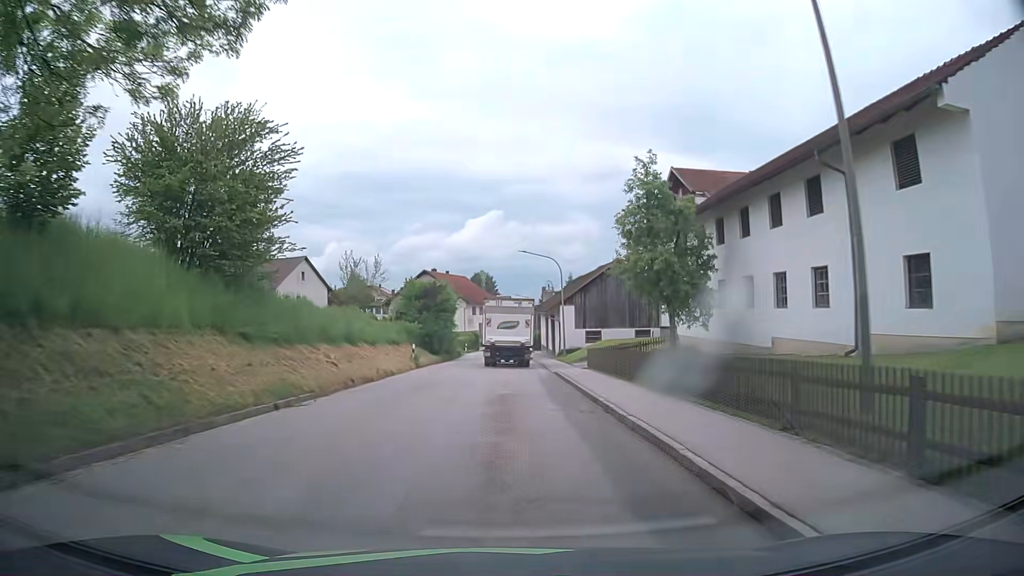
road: tertiary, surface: asphalt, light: Day
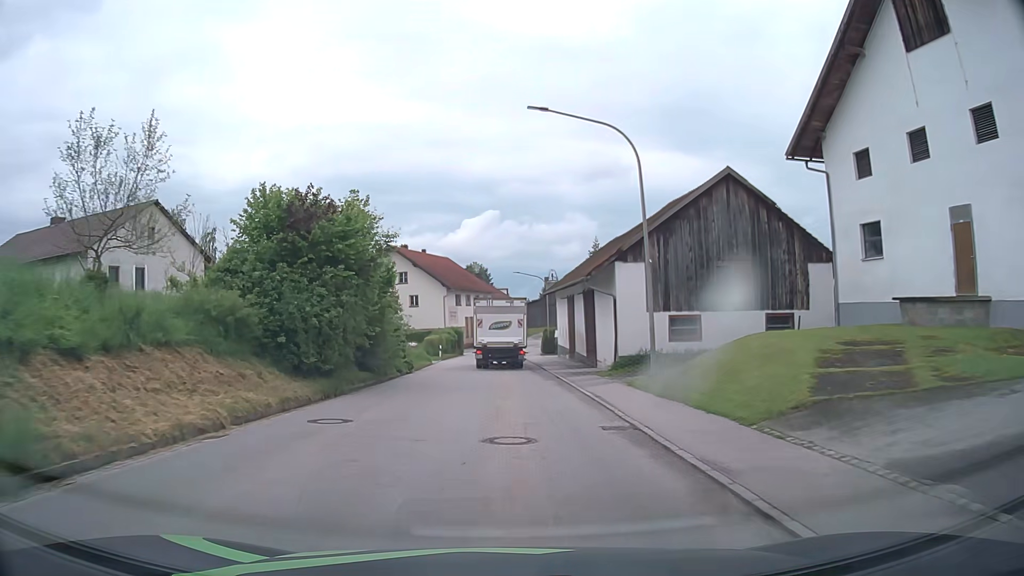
(+0.2, +29.7) m; +1°
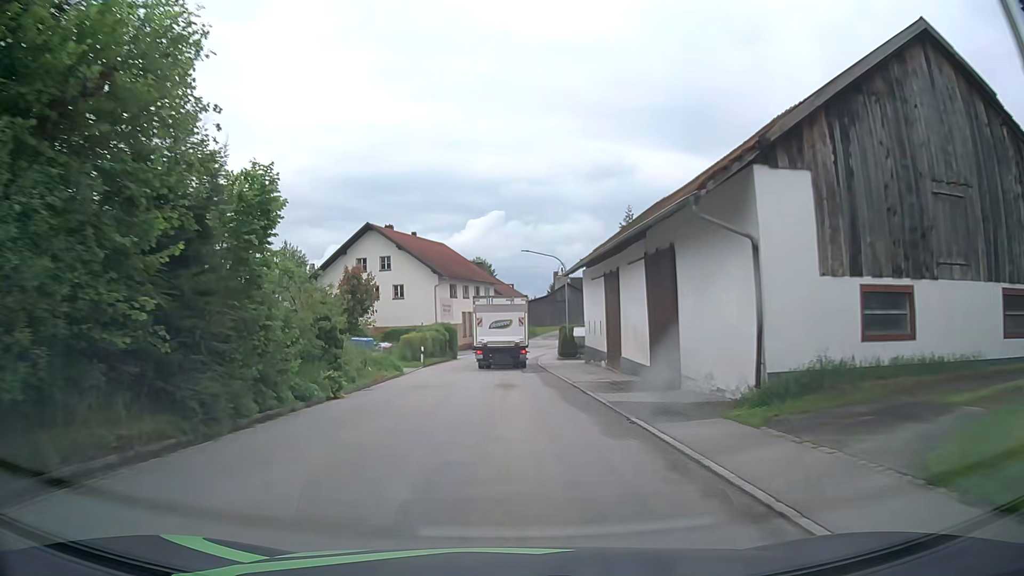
(-0.1, +14.7) m; 0°
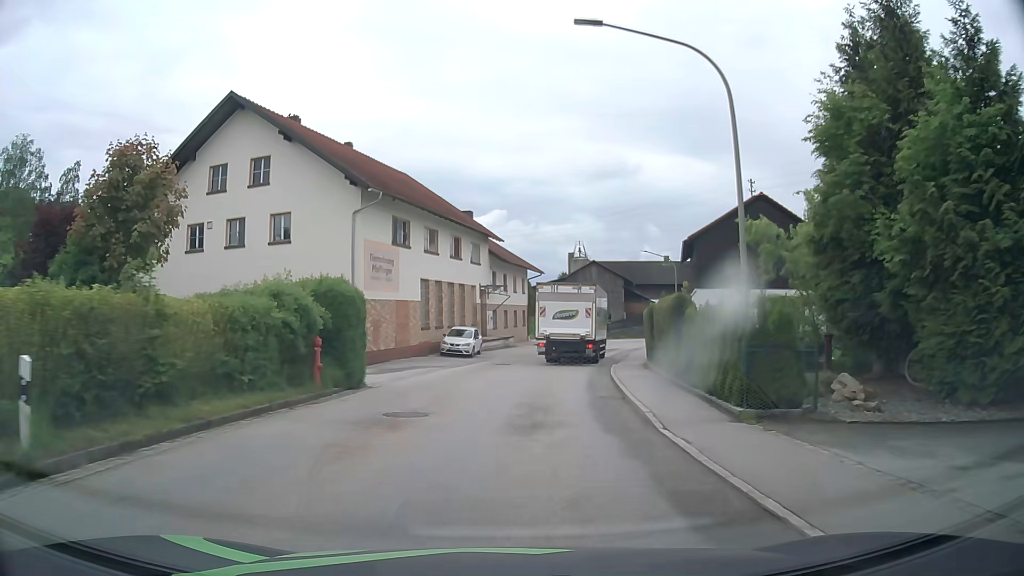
(-0.5, +34.3) m; 0°
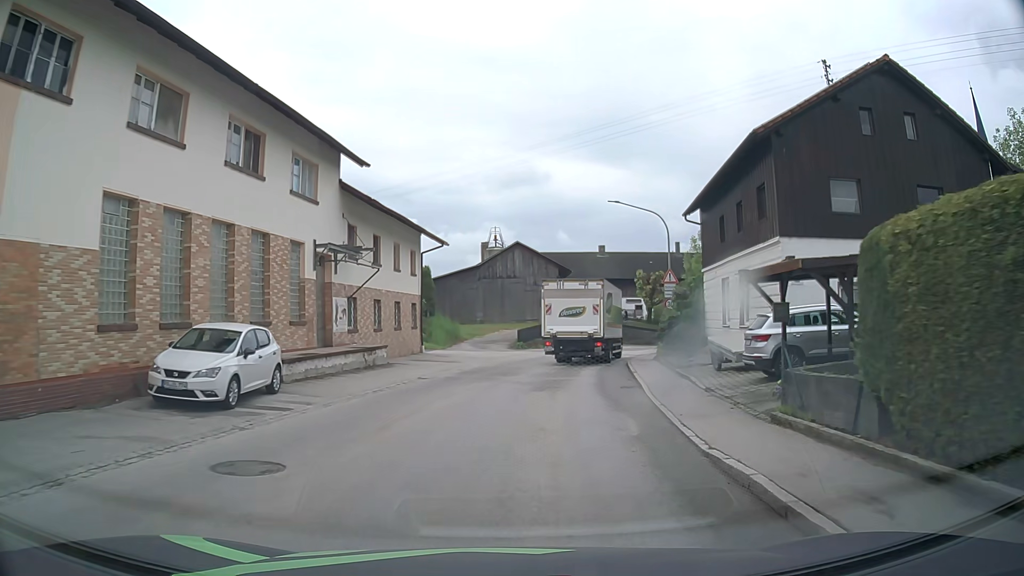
(+1.3, +22.4) m; +8°
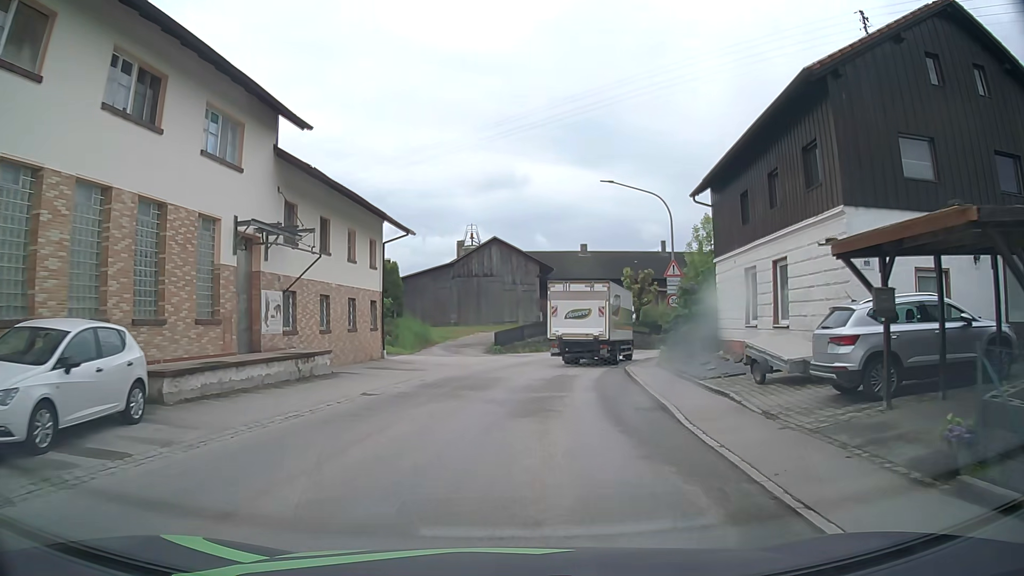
(+0.1, +5.0) m; +2°
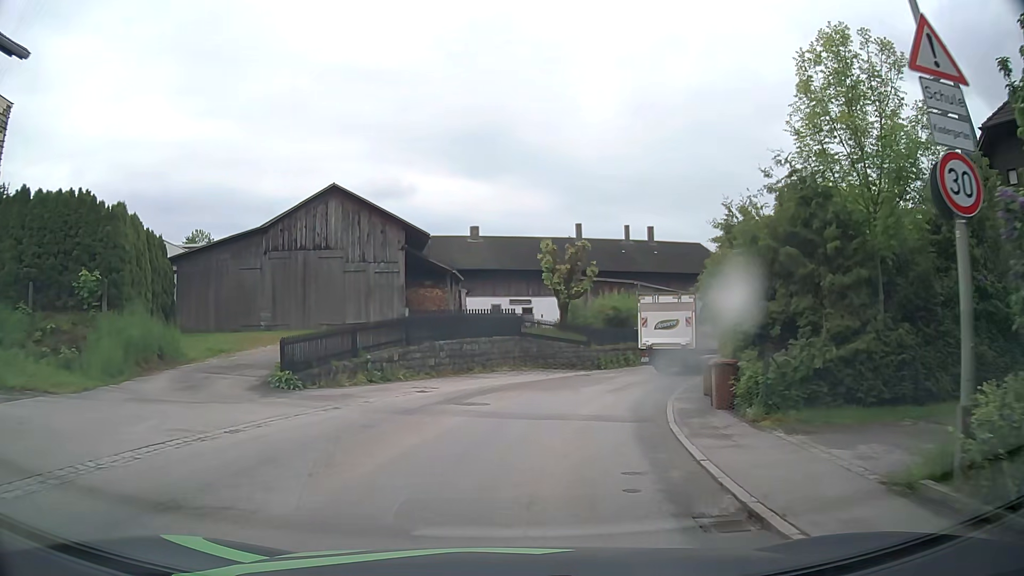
(+1.9, +23.4) m; +9°
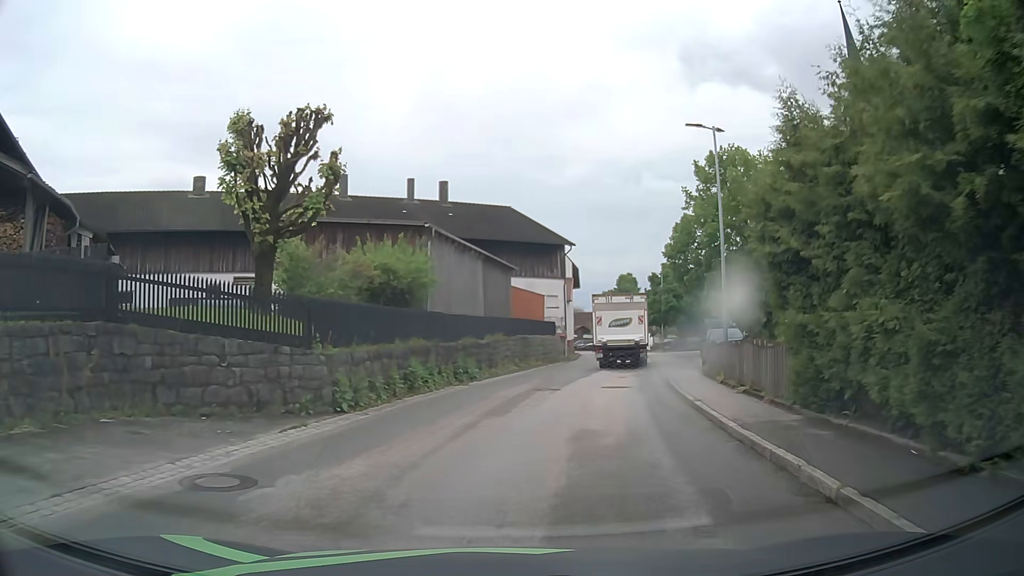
(+3.3, +22.3) m; +18°
(+1, +10) (+2, +20) (+5, +30) (+7, +39) (+9, +49) (+11, +59) (+12, +69) (+14, +79) (+14, +89) (+11, +98) m
